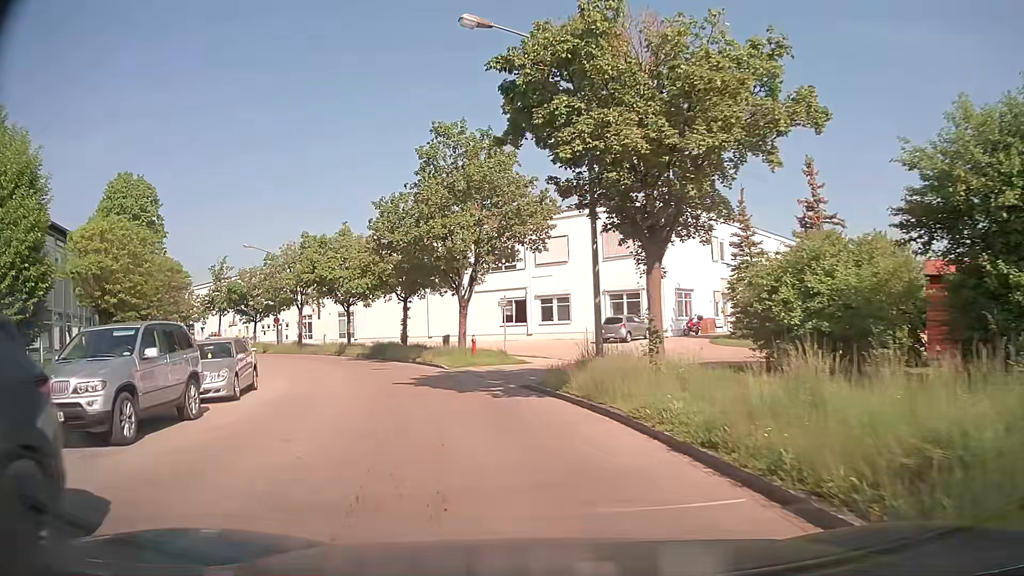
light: Day
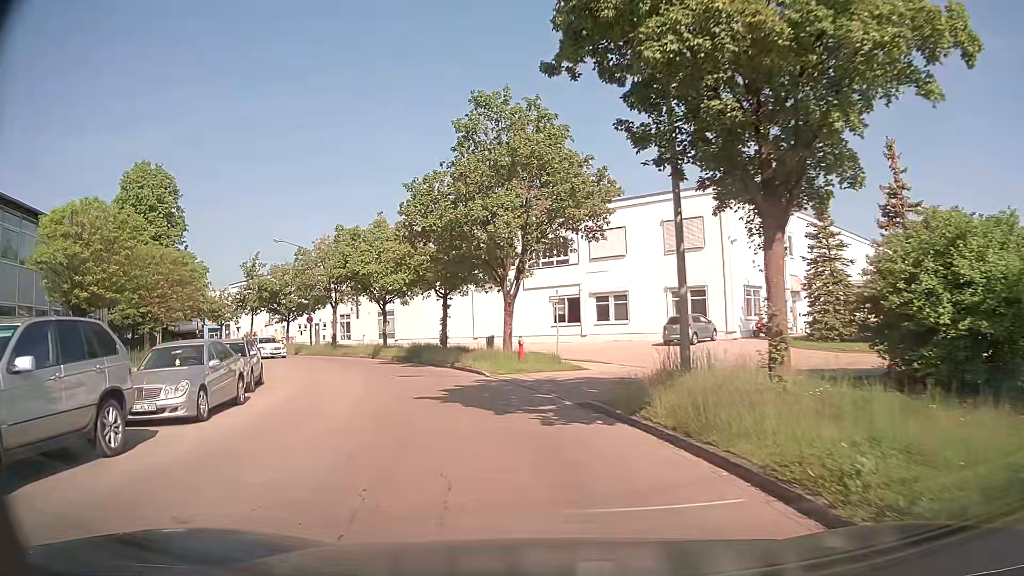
(-0.2, +4.0) m; -5°
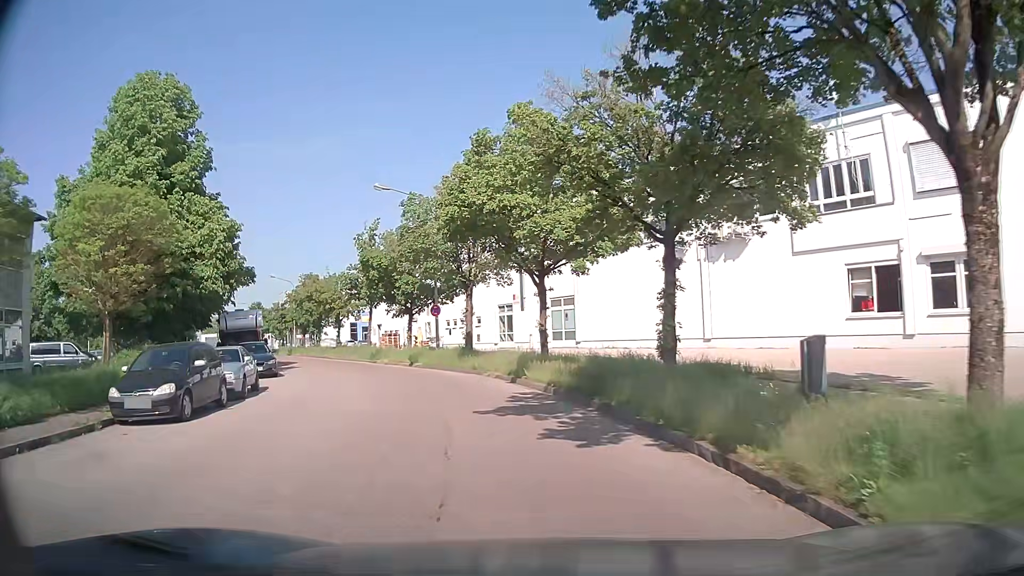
(-2.8, +19.8) m; -17°
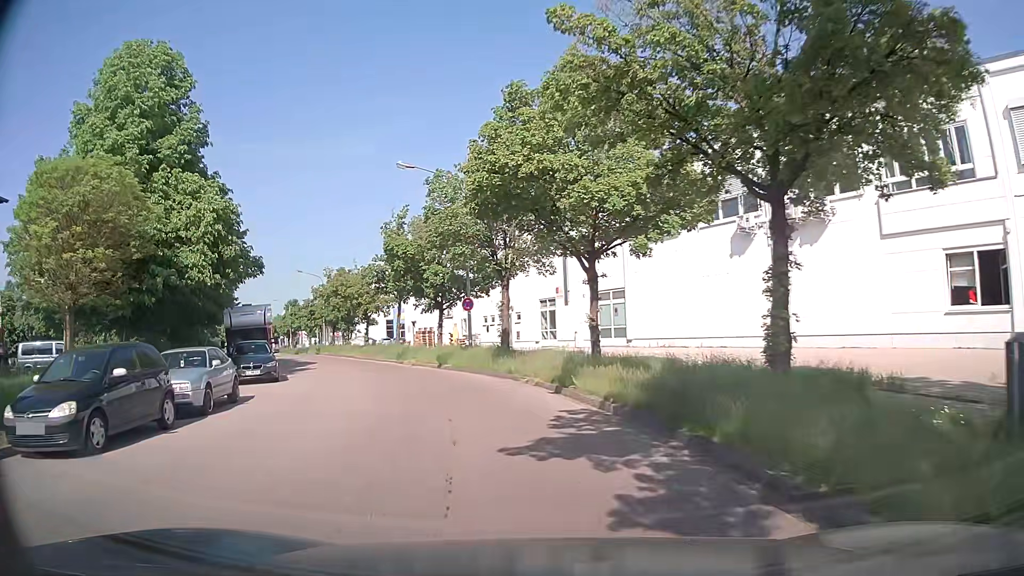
(-0.1, +4.1) m; -4°
(-1, +10) (-3, +20) (-6, +29) (-10, +38) (-15, +47) (-19, +56) (-24, +65) (-28, +74) (-33, +83) (-37, +92) m
